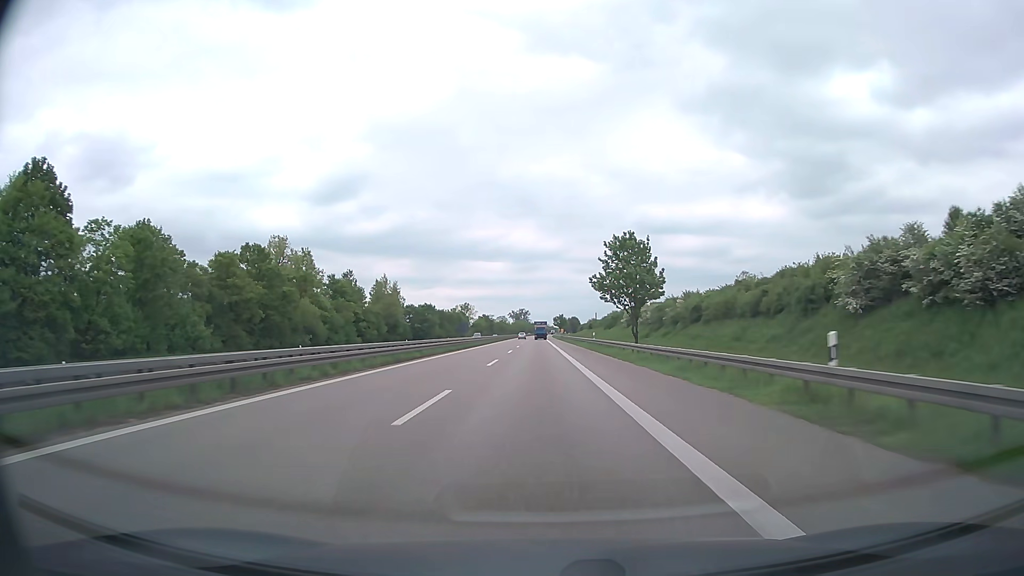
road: trunk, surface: asphalt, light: Day
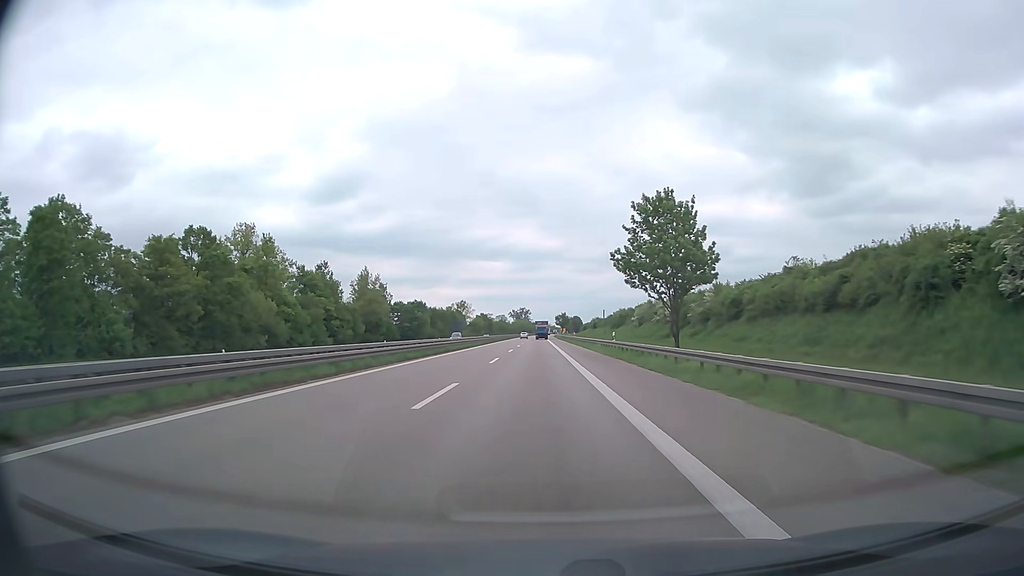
(0.0, +16.0) m; 0°
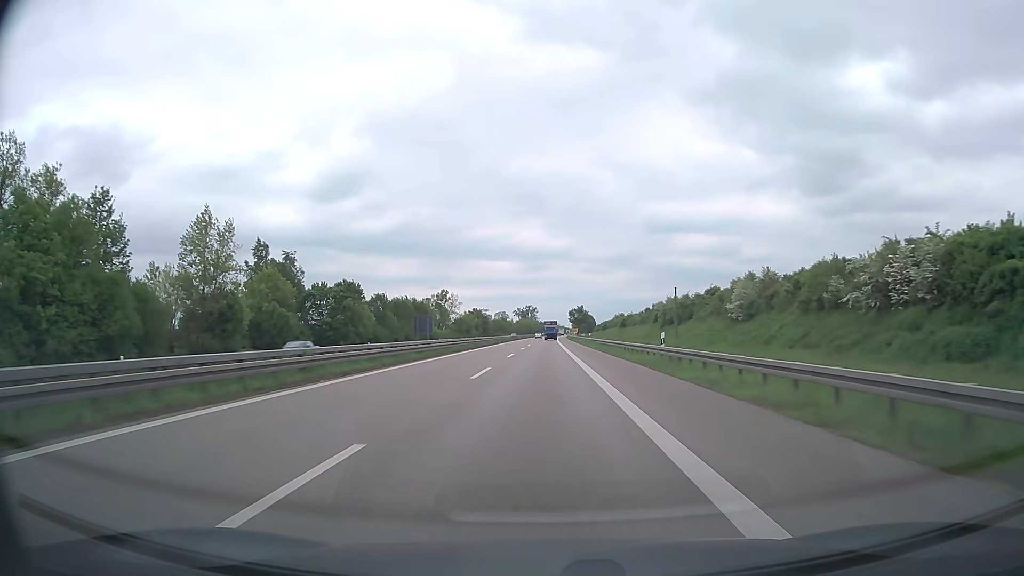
(-0.4, +63.8) m; -1°
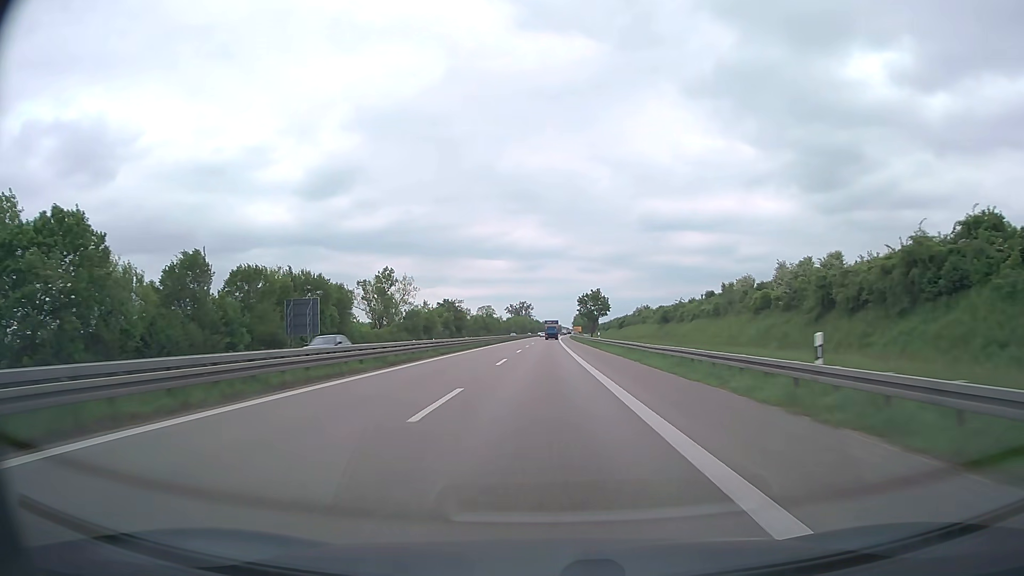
(+0.2, +63.9) m; 0°
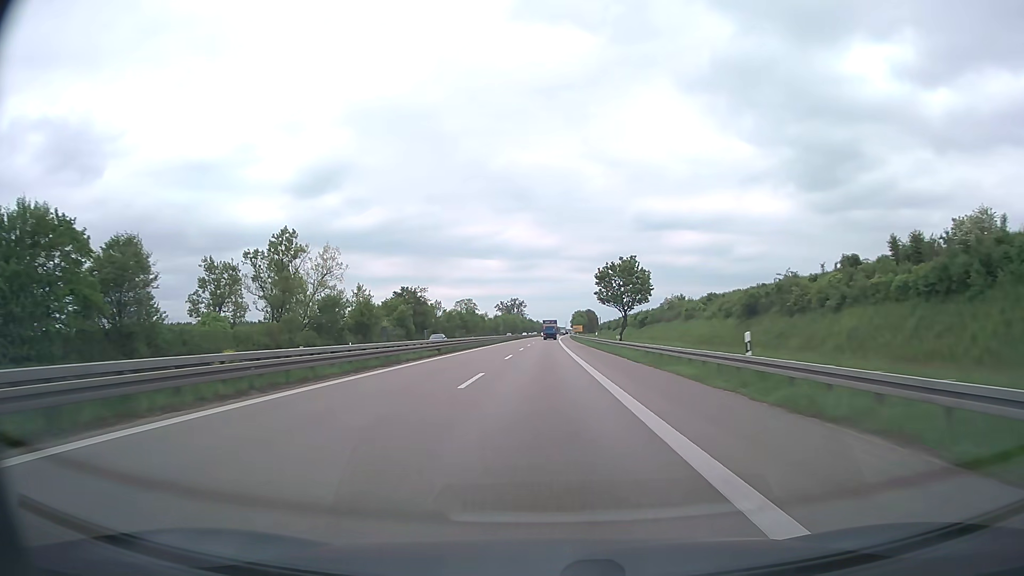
(+0.1, +47.9) m; 0°
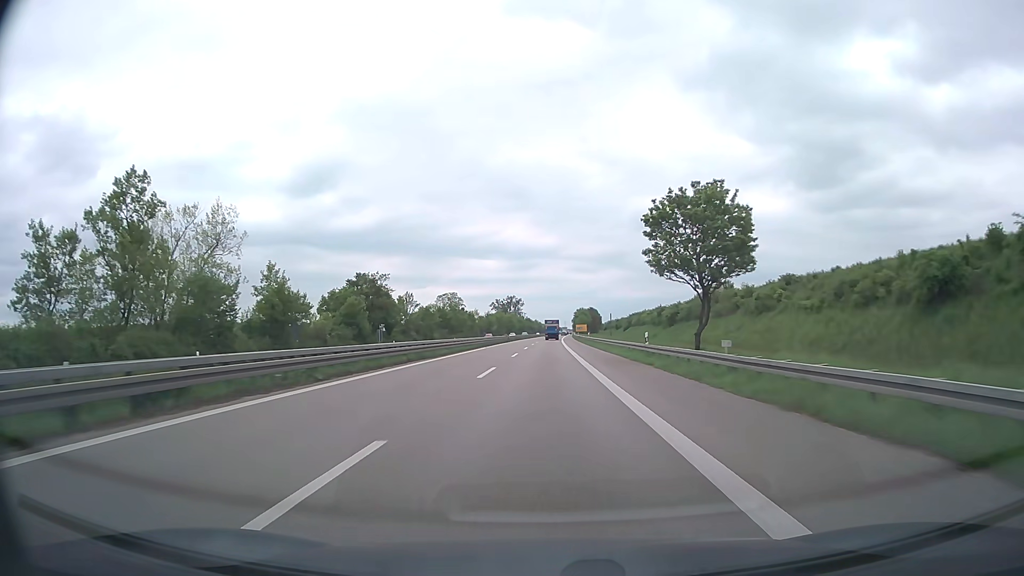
(0.0, +31.9) m; 0°
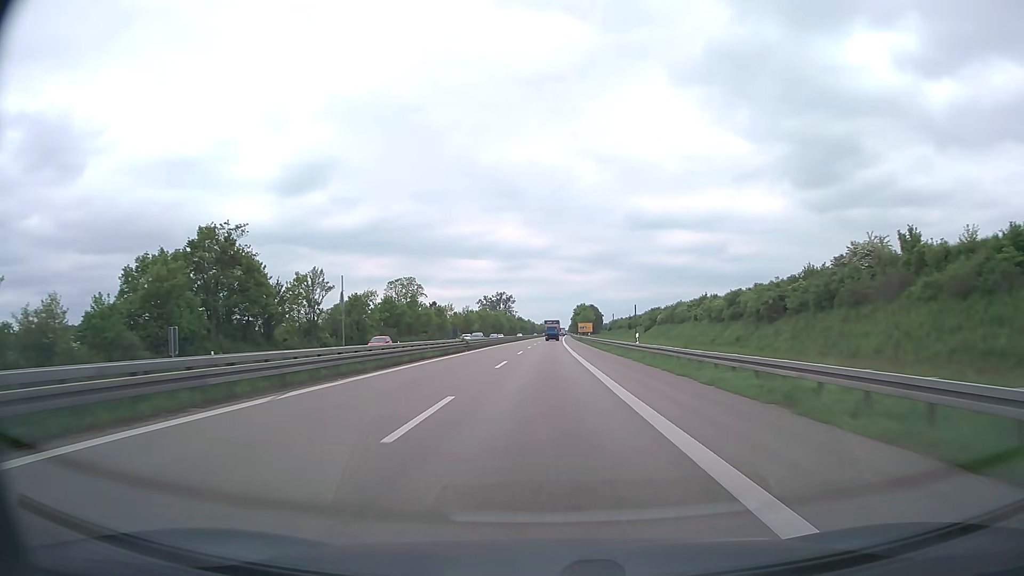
(+0.2, +48.1) m; +1°
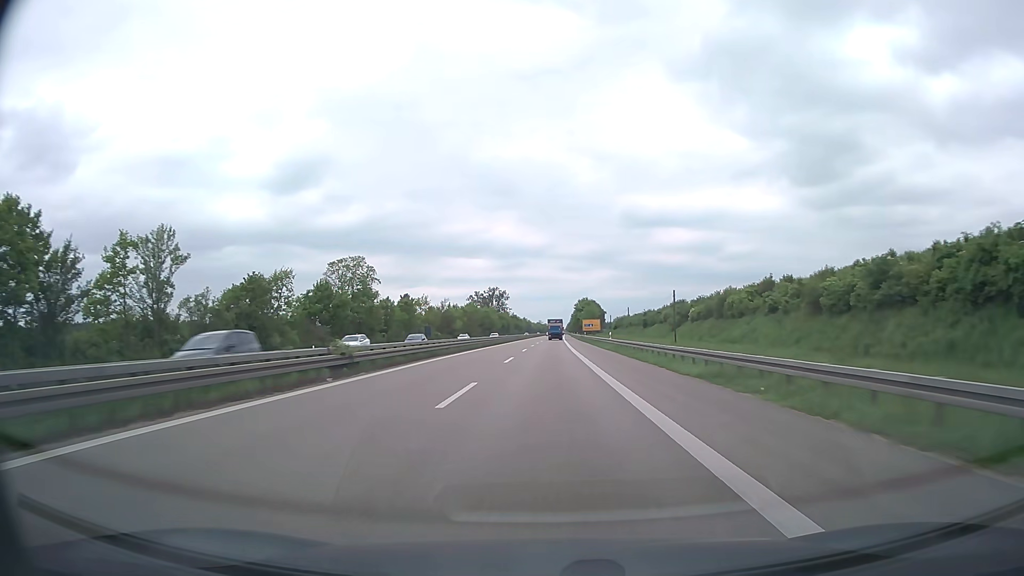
(+0.1, +32.2) m; 0°
(0, +10) (0, +20) (0, +30) (0, +40) (0, +50) (0, +60) (+1, +70) (+1, +80) (+1, +90) (+1, +100) m
